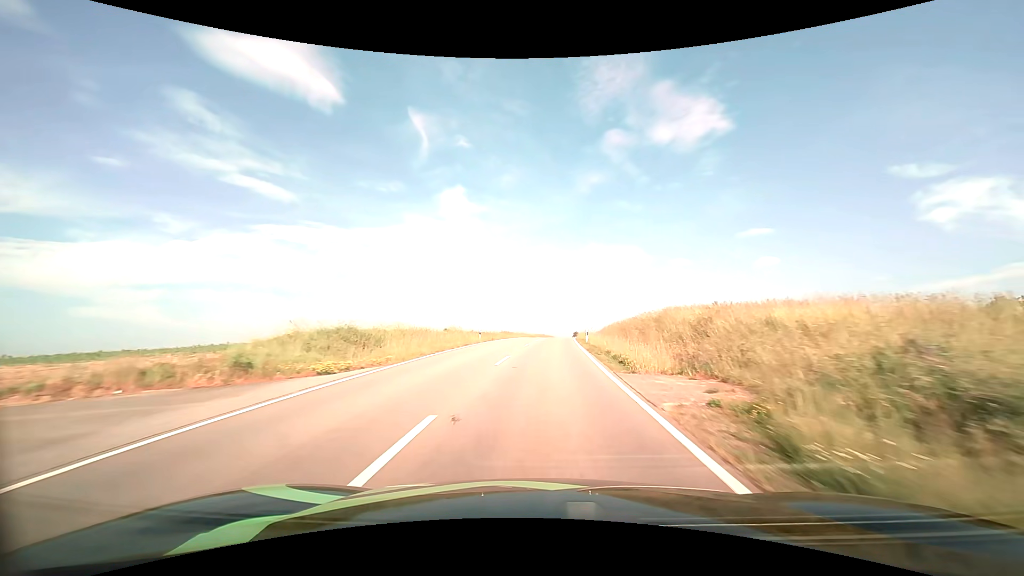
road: tertiary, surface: asphalt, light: Day
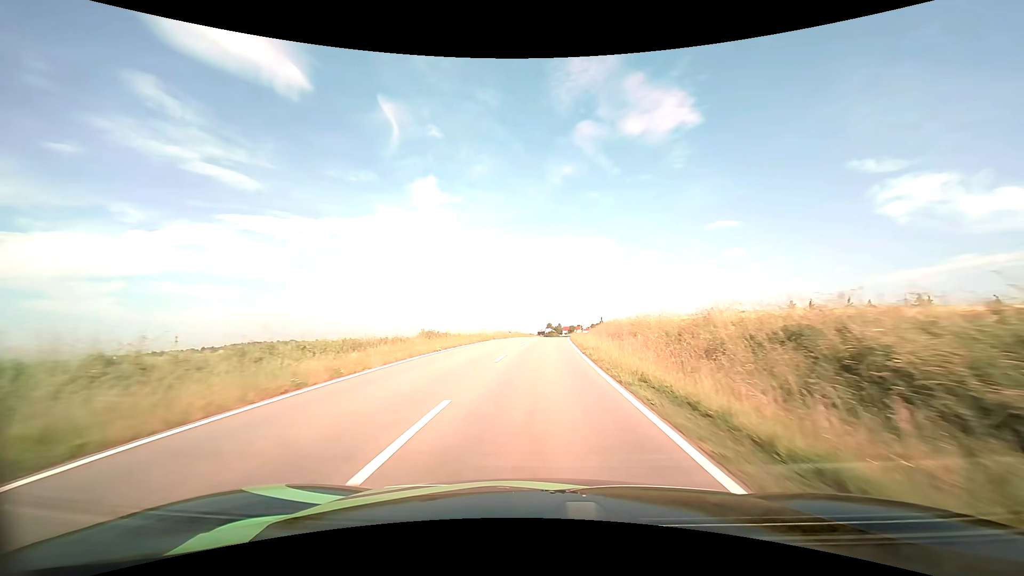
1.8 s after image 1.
(+1.1, +35.5) m; +3°
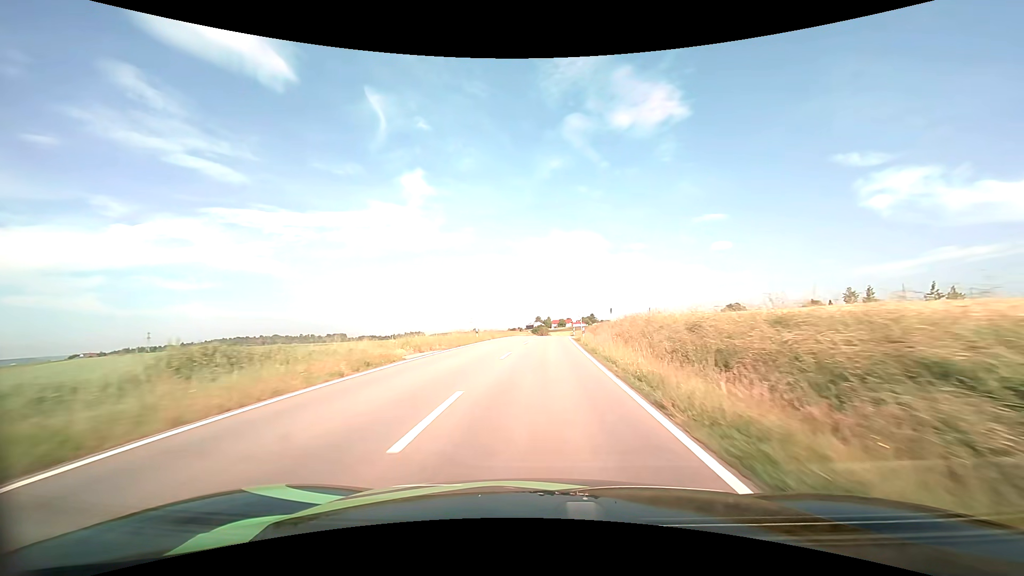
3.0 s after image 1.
(+0.3, +23.6) m; +1°
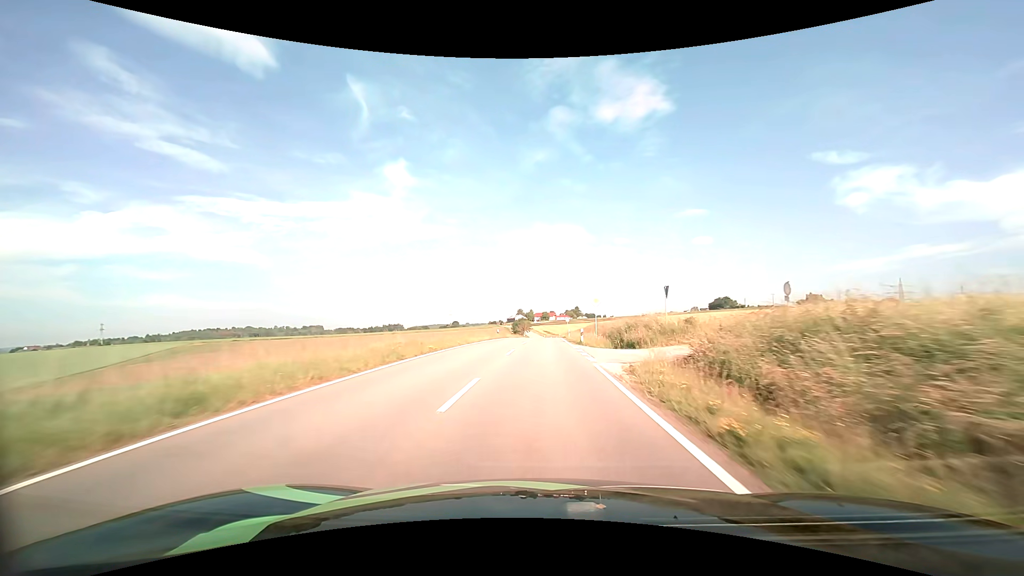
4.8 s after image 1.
(+0.8, +34.9) m; +2°
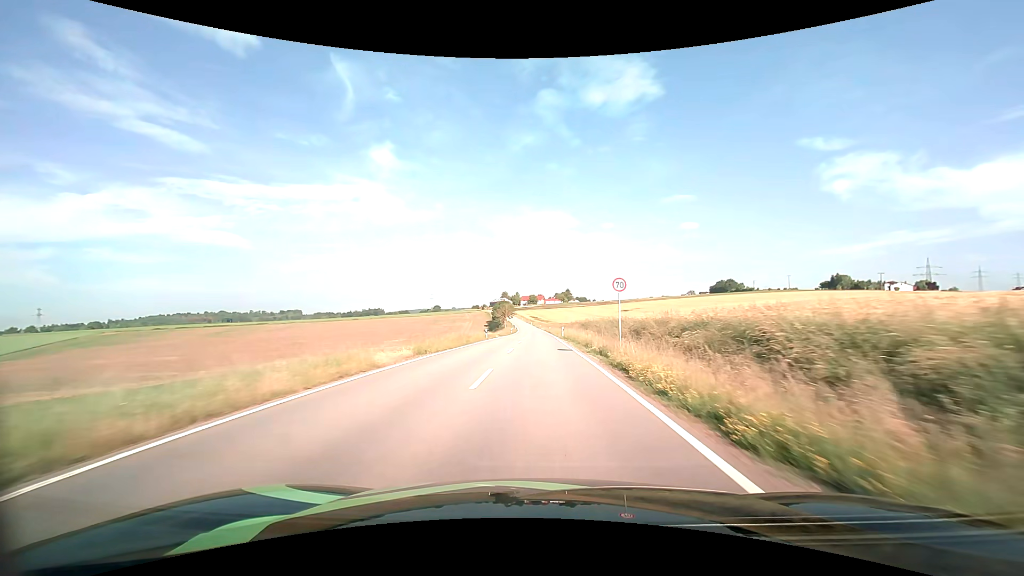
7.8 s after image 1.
(+0.8, +59.4) m; +1°
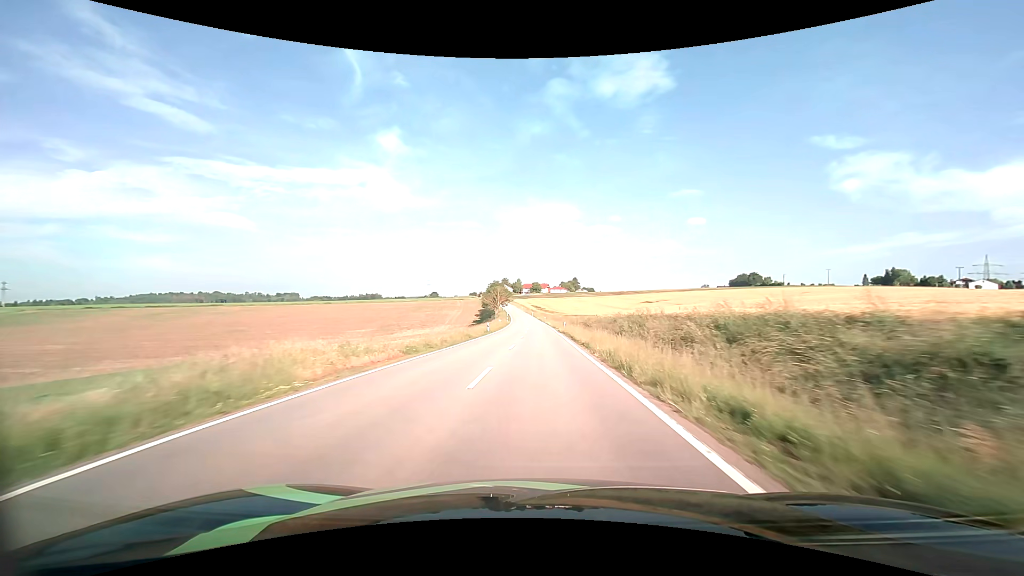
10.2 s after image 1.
(-0.1, +49.7) m; 0°
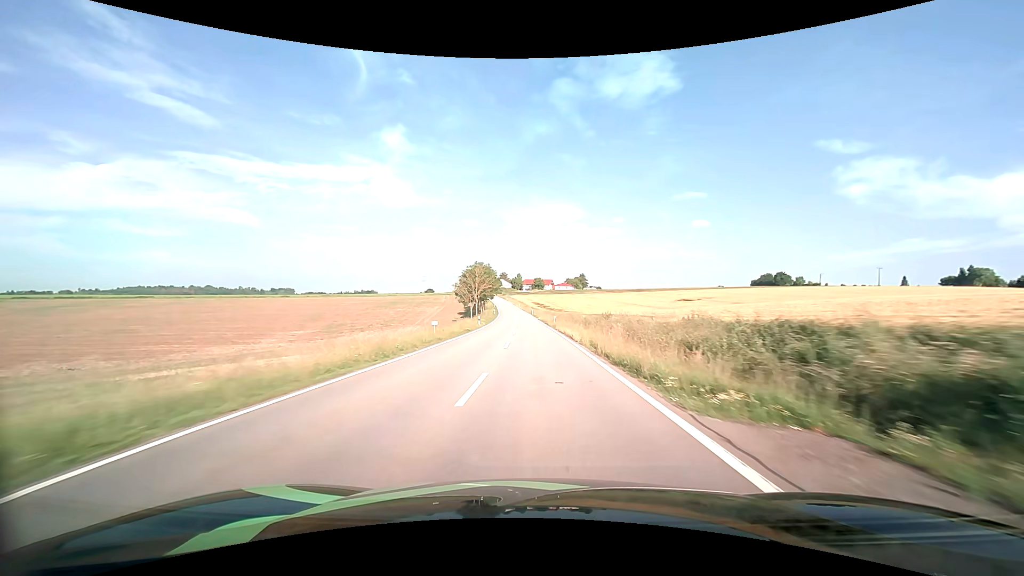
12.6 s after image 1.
(-0.1, +51.5) m; 0°
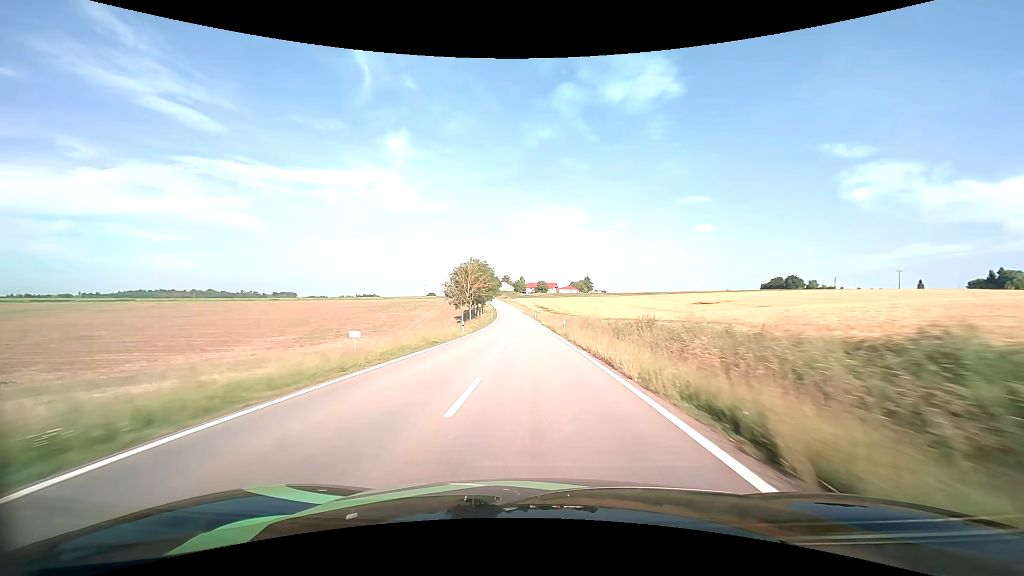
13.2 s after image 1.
(0.0, +13.1) m; 0°
(0, +10) (0, +20) (0, +30) (-1, +40) (-1, +50) (-1, +60) (-2, +70) (-2, +80) (-3, +90) (-4, +100) m
